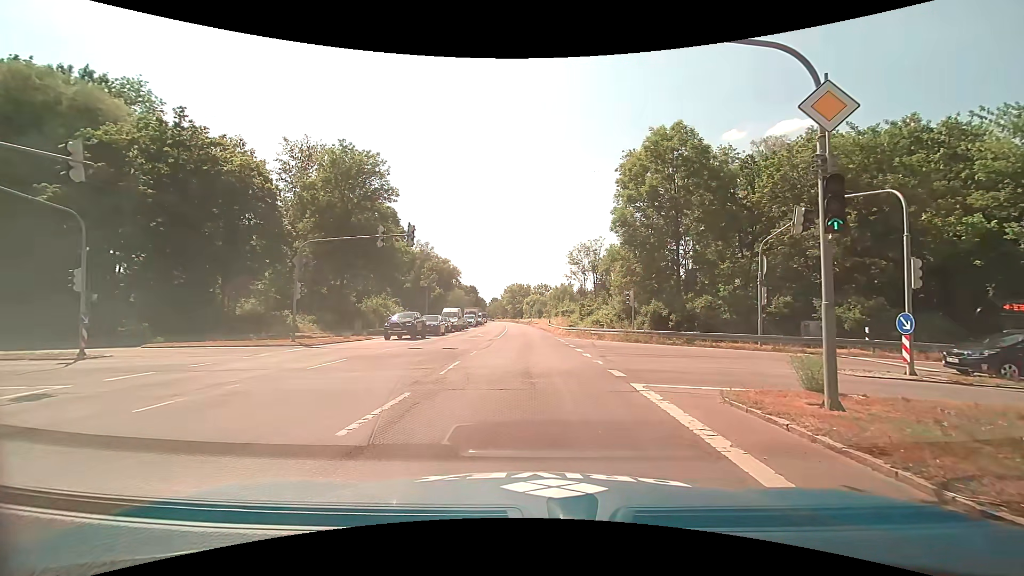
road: trunk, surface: asphalt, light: Day
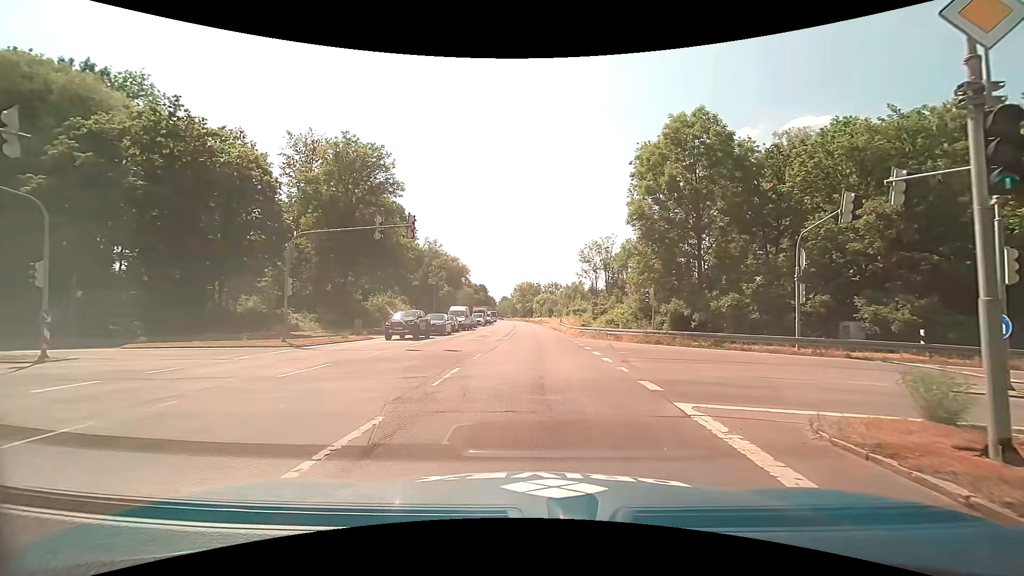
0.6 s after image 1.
(-0.1, +2.3) m; -3°
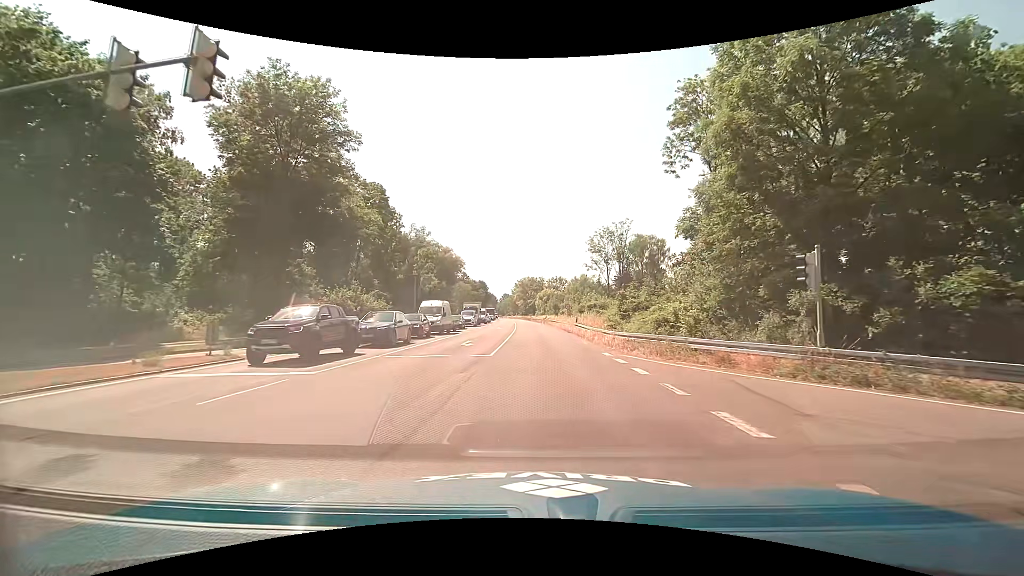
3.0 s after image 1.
(-0.2, +15.8) m; 0°
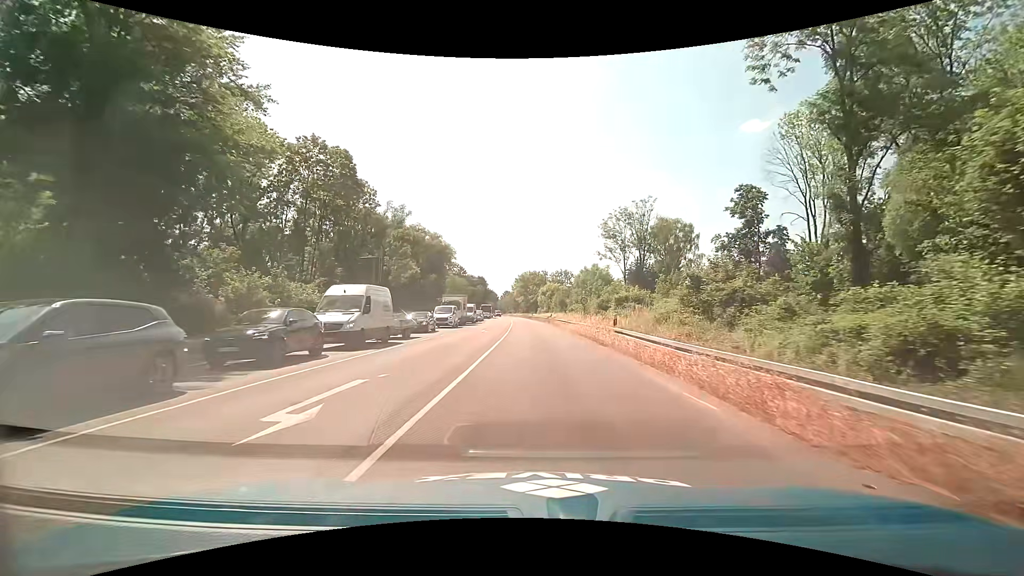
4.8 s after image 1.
(0.0, +17.9) m; -1°
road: primary
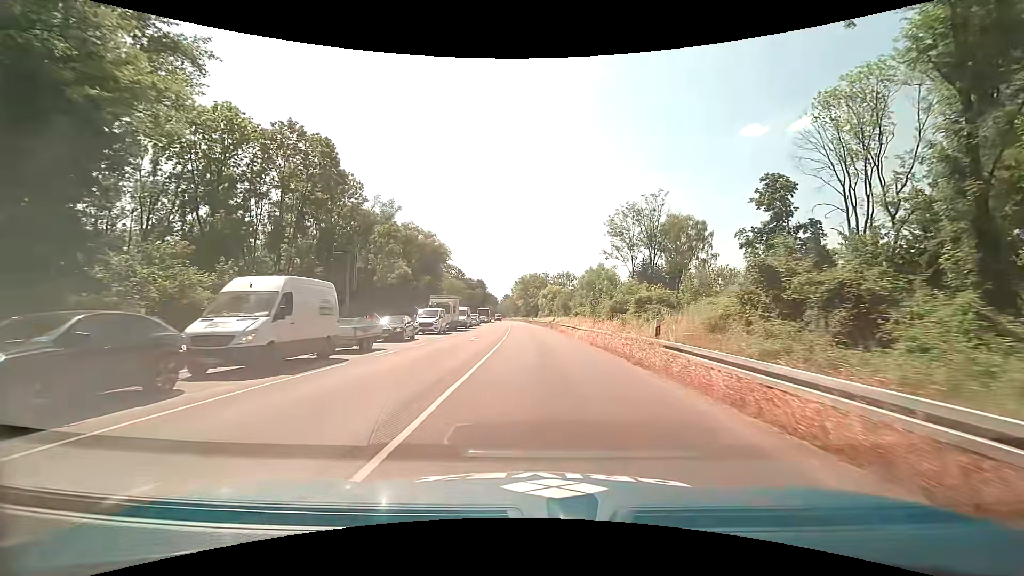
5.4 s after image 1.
(0.0, +7.0) m; 0°
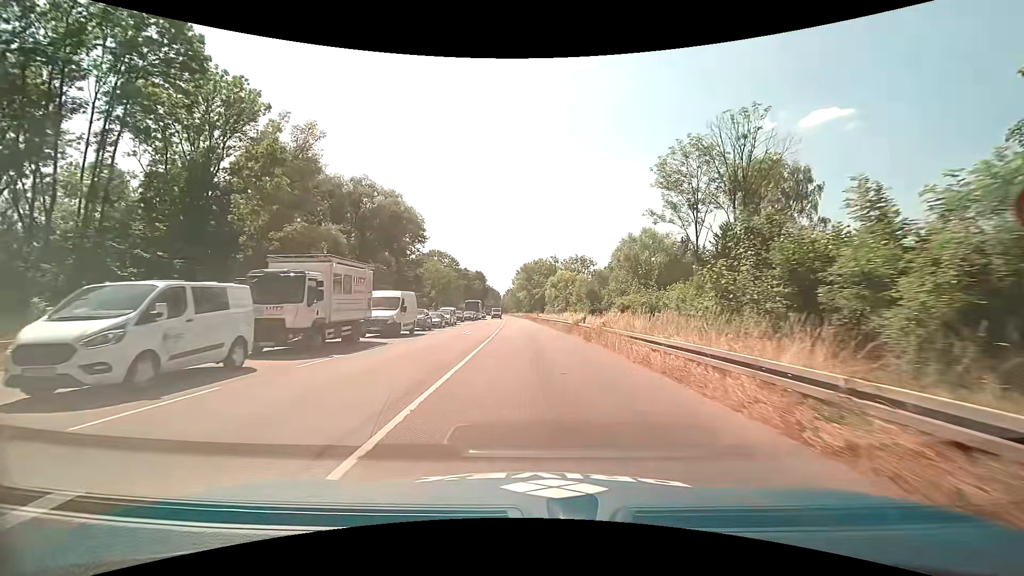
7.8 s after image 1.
(-0.1, +29.9) m; 0°
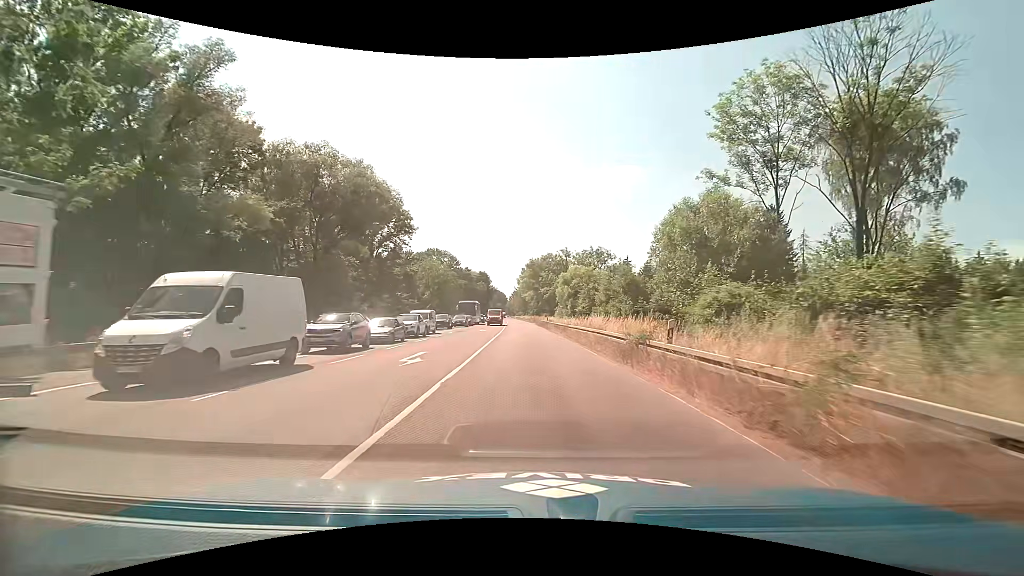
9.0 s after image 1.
(-0.1, +15.8) m; -1°
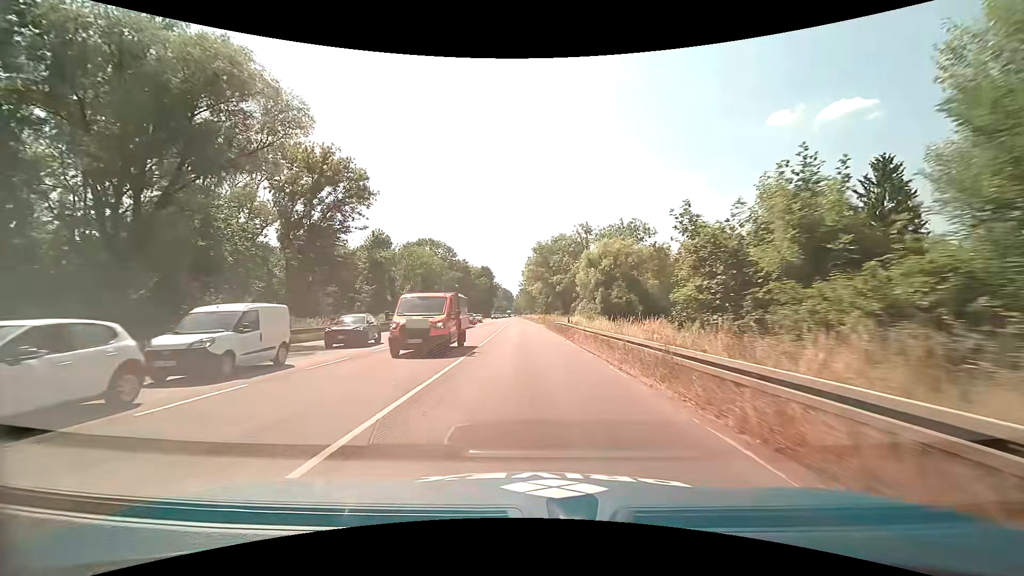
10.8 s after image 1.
(-0.1, +25.0) m; -1°
(0, +10) (0, +20) (-1, +30) (-1, +40) (-1, +50) (-2, +60) (-2, +70) (-2, +80) (-2, +90) (-3, +100) m
